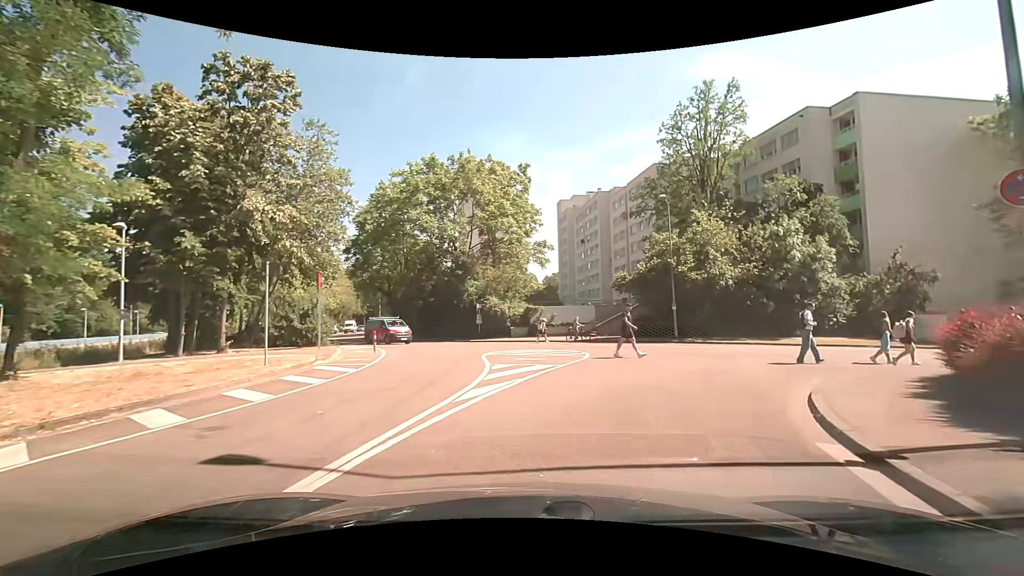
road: residential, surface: asphalt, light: Day
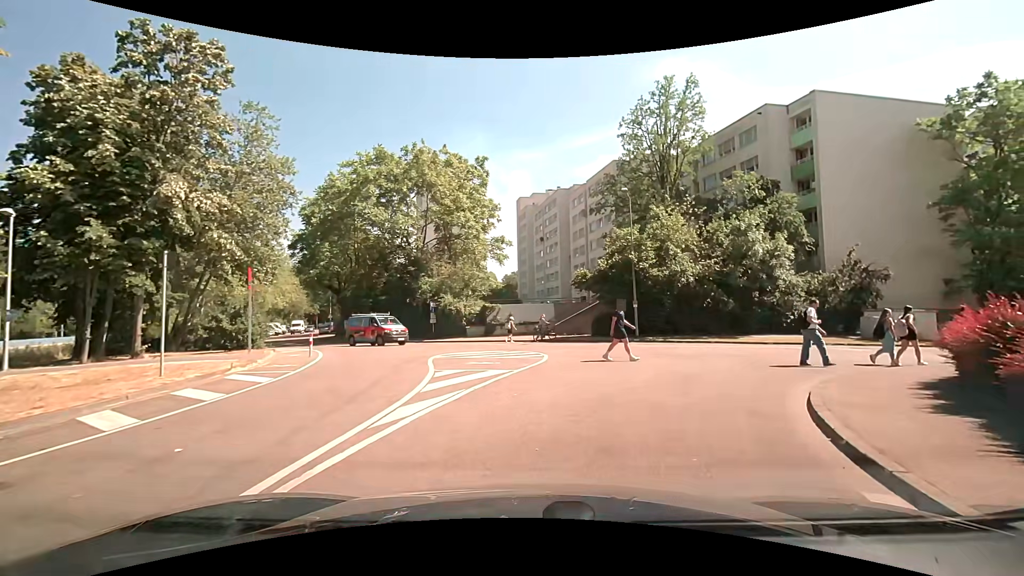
(+0.1, +1.8) m; +4°
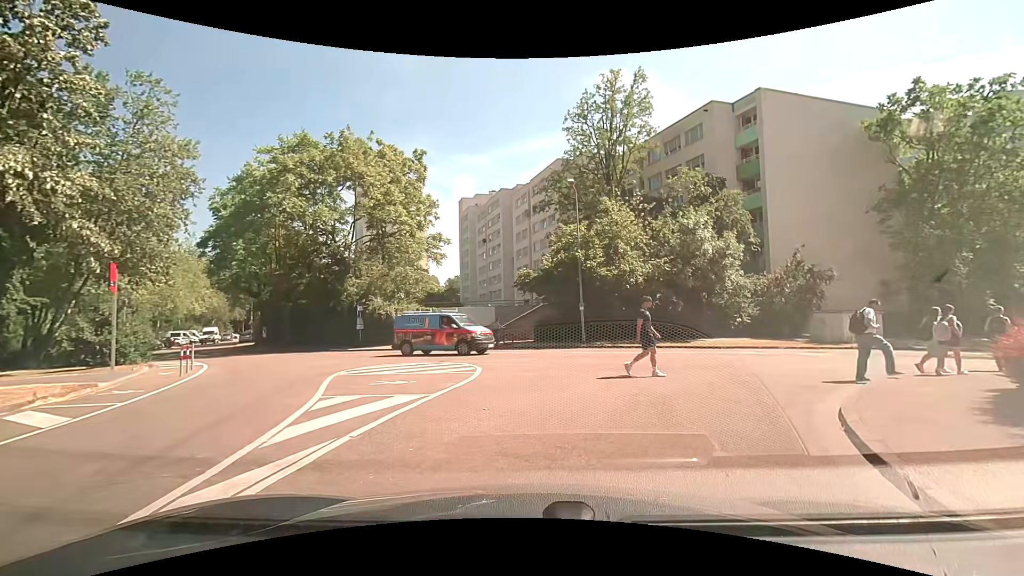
(+0.2, +3.1) m; +6°
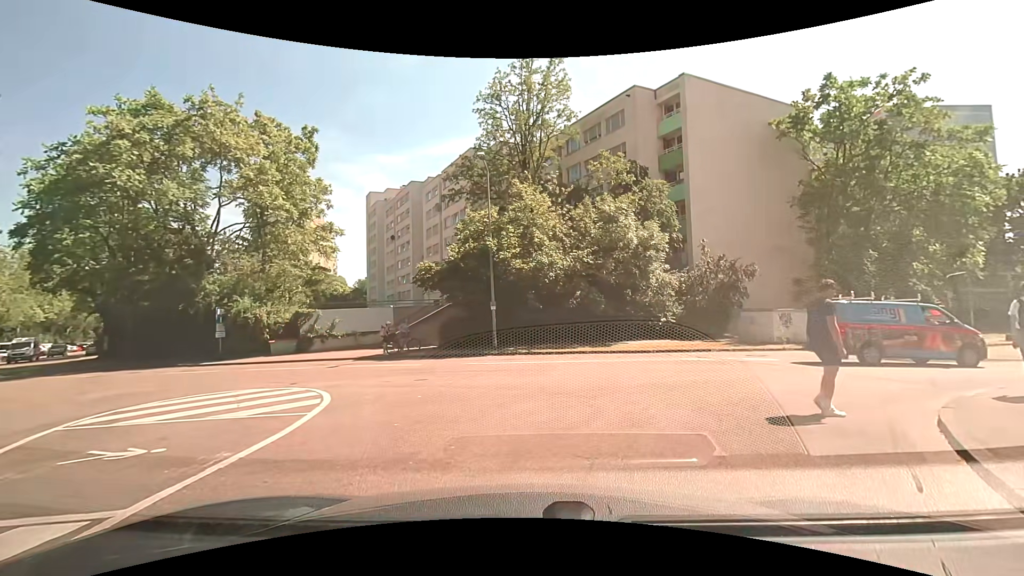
(+0.5, +4.8) m; +12°
